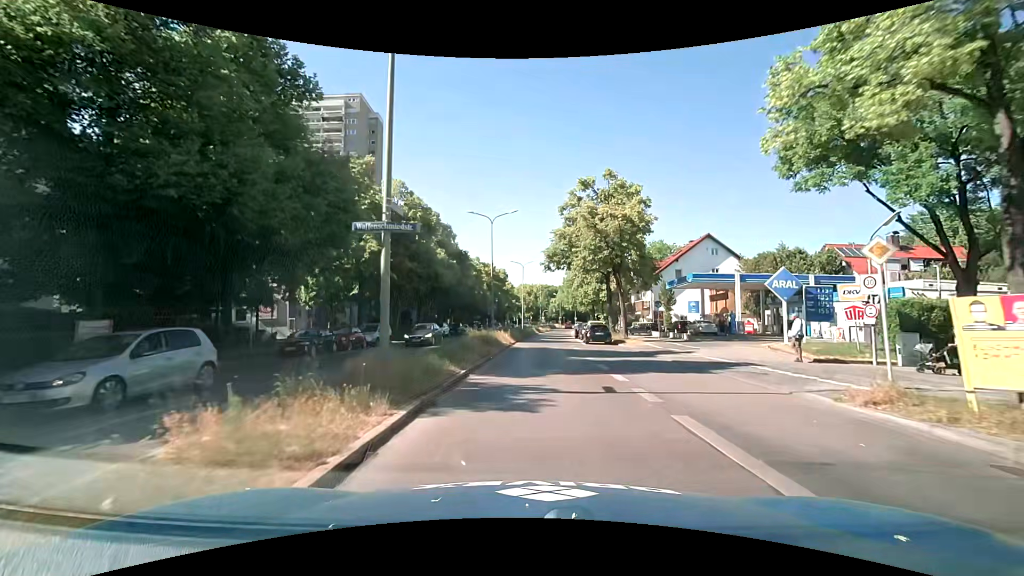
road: secondary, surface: asphalt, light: Day
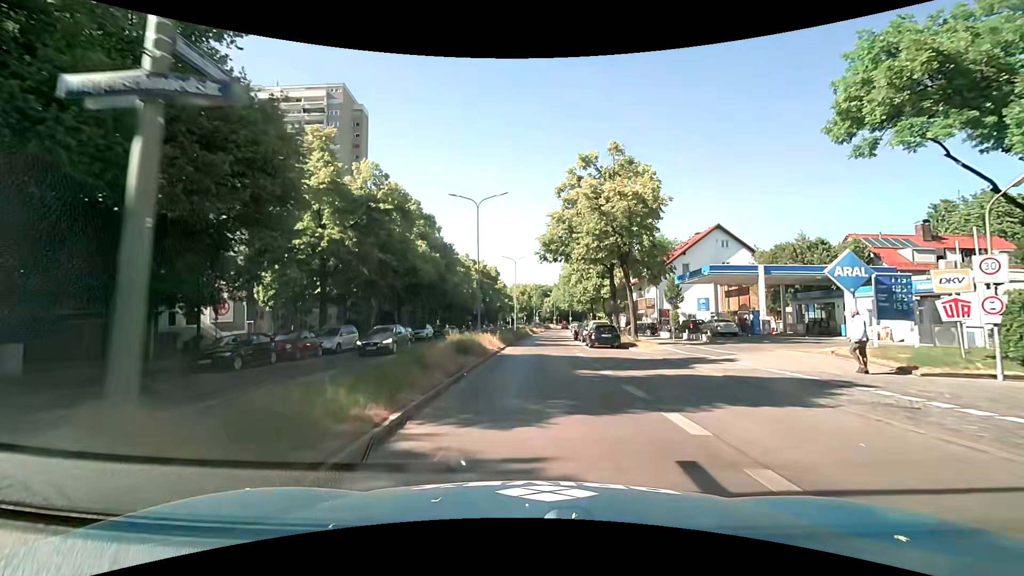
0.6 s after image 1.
(+0.1, +5.9) m; +1°
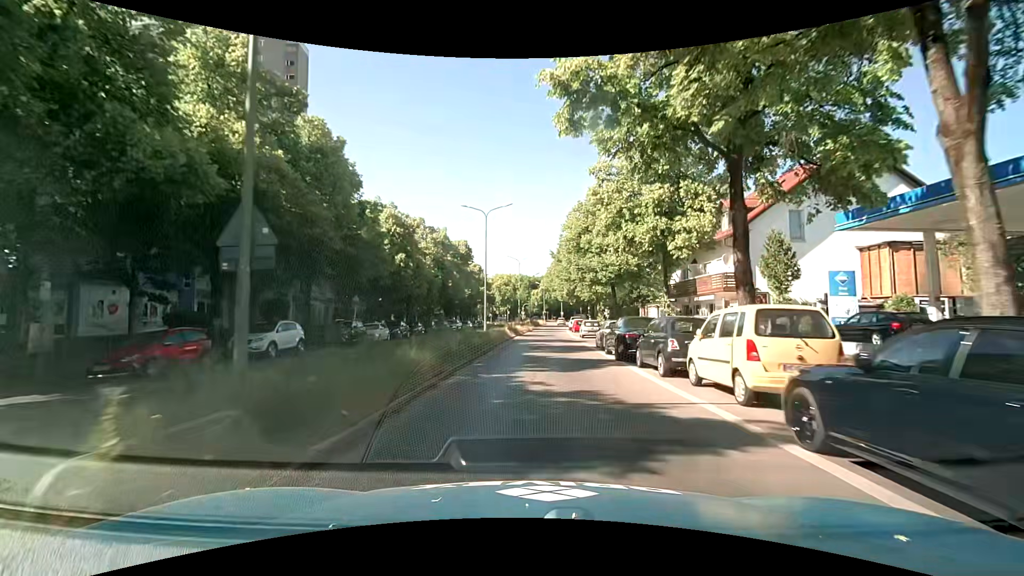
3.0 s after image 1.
(+0.4, +27.1) m; +1°
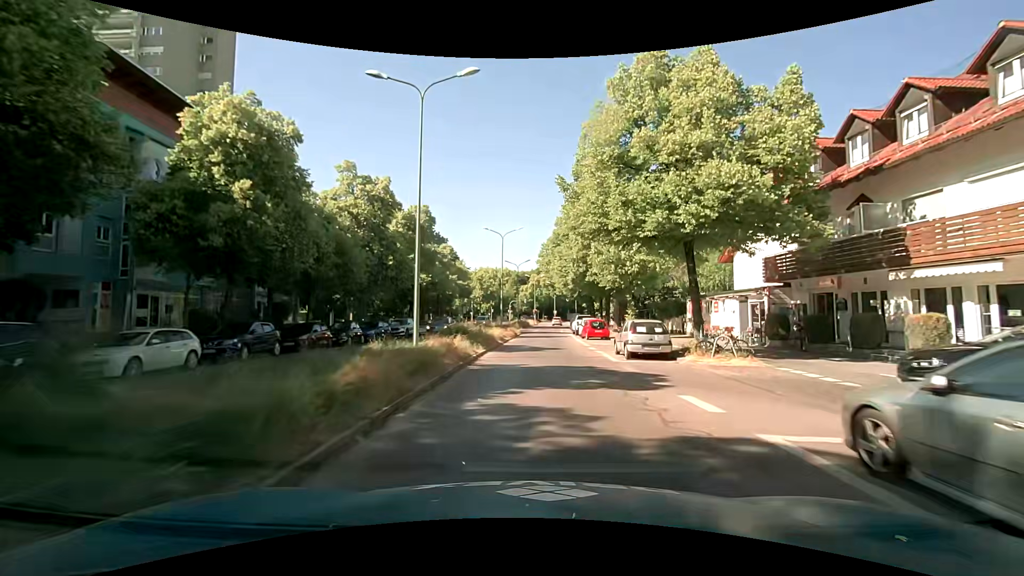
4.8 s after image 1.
(+0.1, +21.2) m; +1°
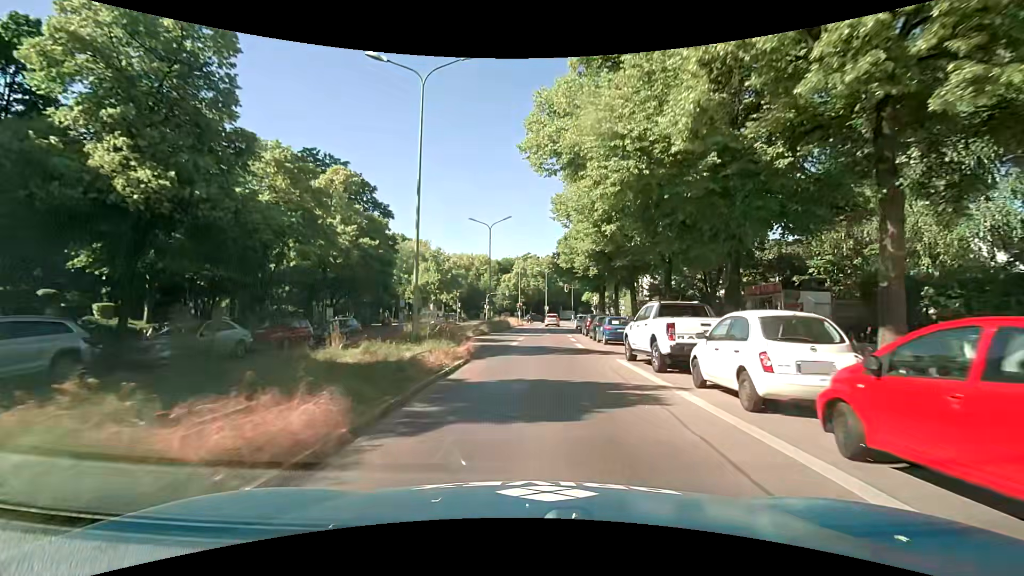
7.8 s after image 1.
(+0.9, +32.5) m; +2°
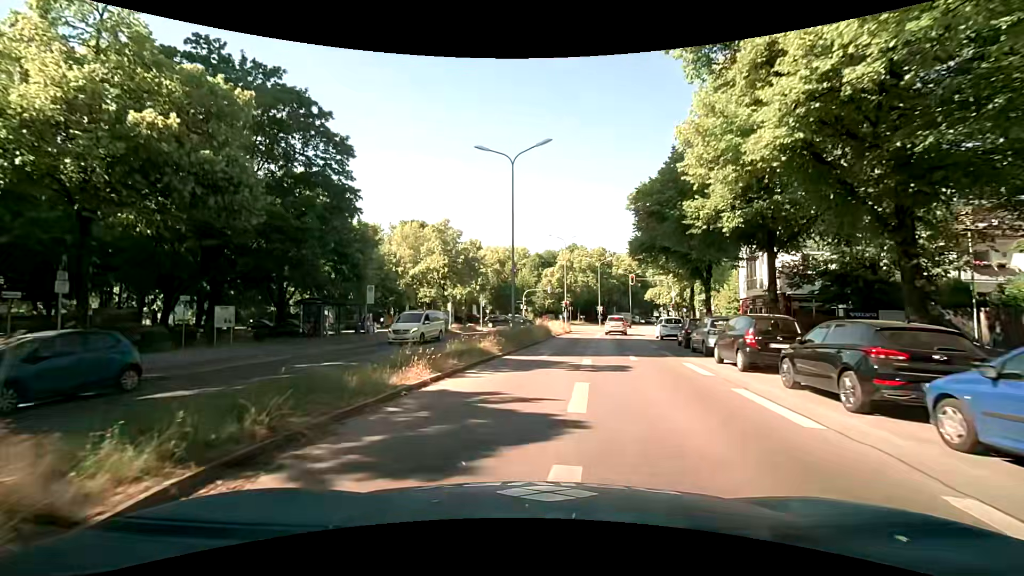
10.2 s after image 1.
(-0.5, +20.6) m; -4°
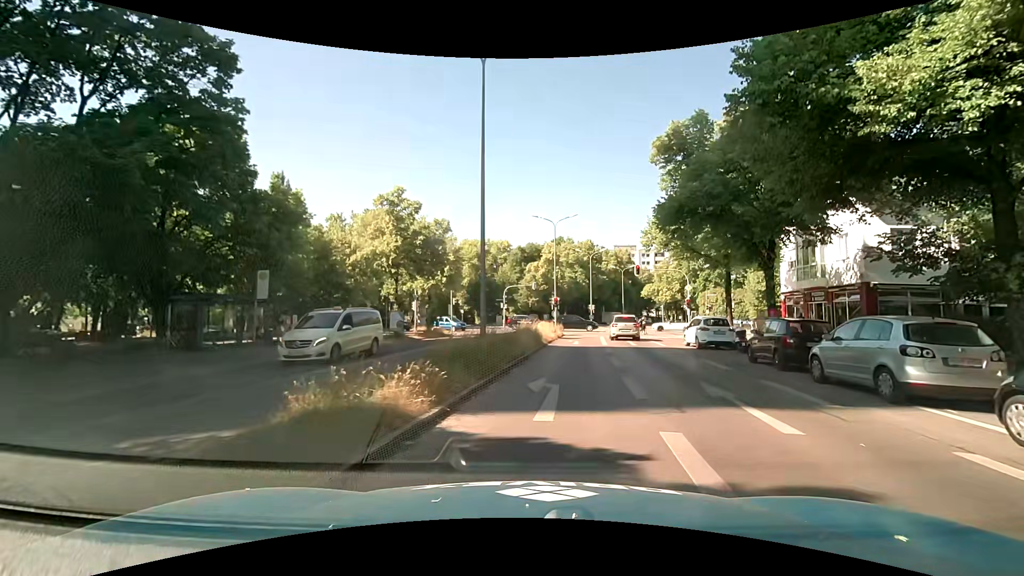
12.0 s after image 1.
(-0.3, +10.4) m; +1°
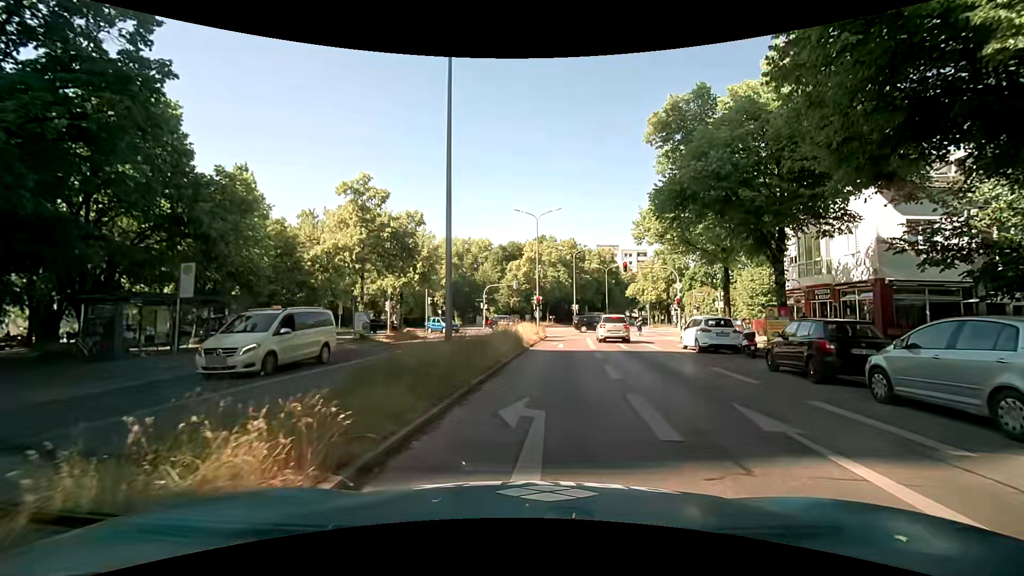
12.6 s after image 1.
(+0.1, +3.0) m; +3°
(0, +10) (+1, +20) (+1, +30) (+2, +40) (+2, +50) (-3, +57) (-13, +59) (-23, +61) (-33, +62) (-43, +63) m
